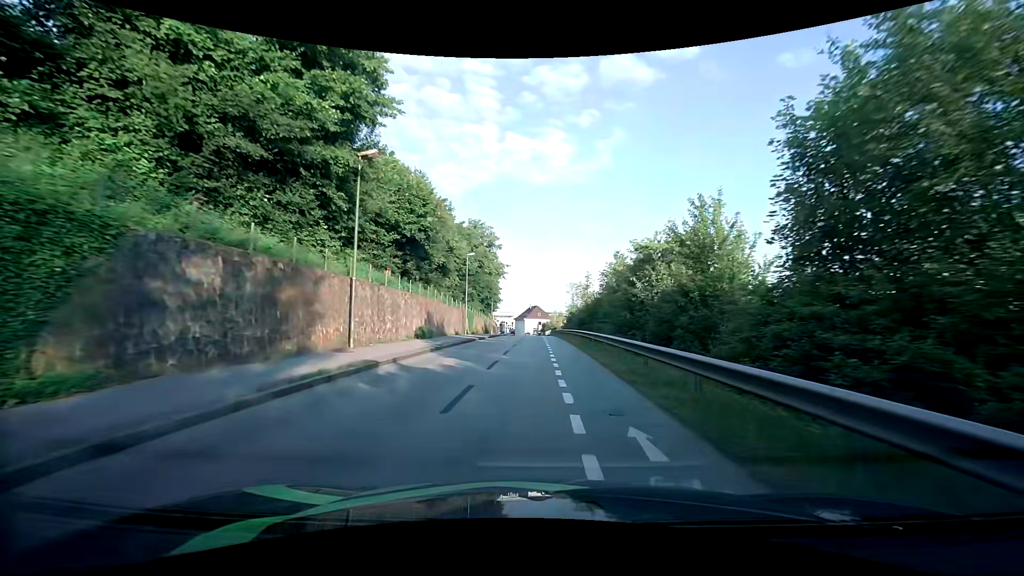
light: Day
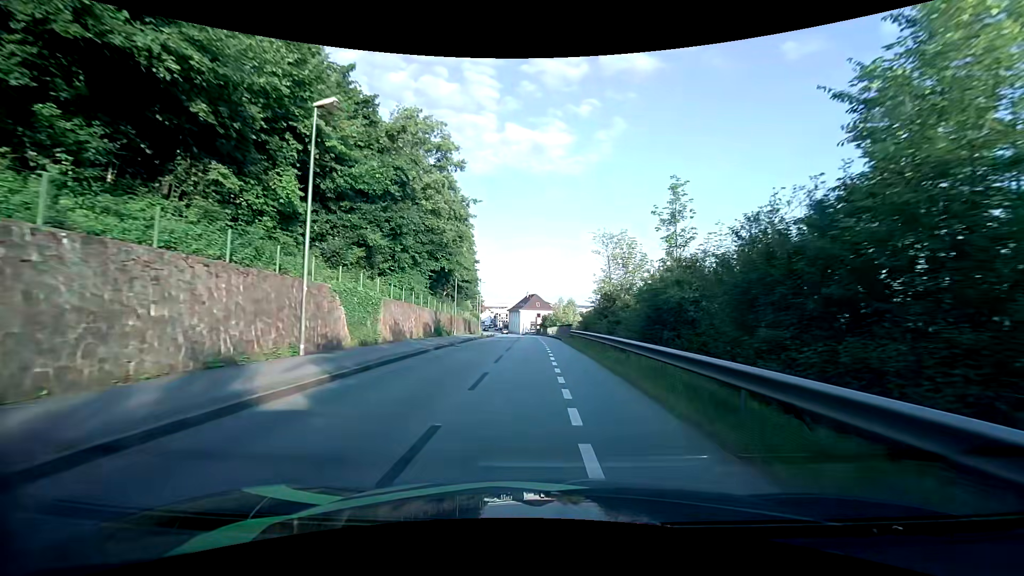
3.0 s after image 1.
(+0.2, +33.8) m; 0°
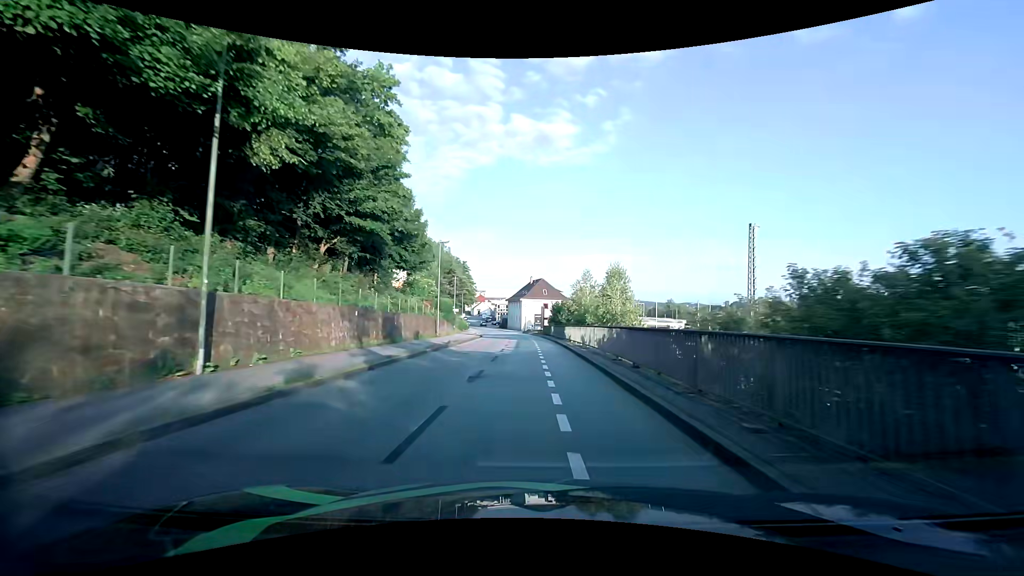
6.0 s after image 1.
(-0.1, +34.8) m; -1°
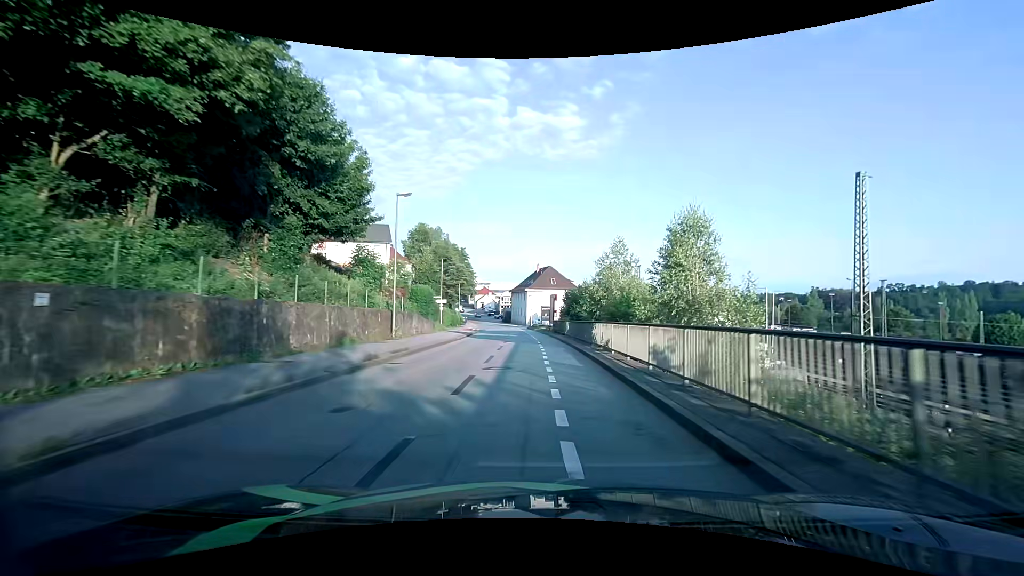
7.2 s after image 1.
(0.0, +14.1) m; 0°
(0, +10) (0, +20) (-1, +30) (-1, +40) (-2, +50) (-3, +60) (-4, +70) (-5, +80) (-6, +90) (-7, +100) m
